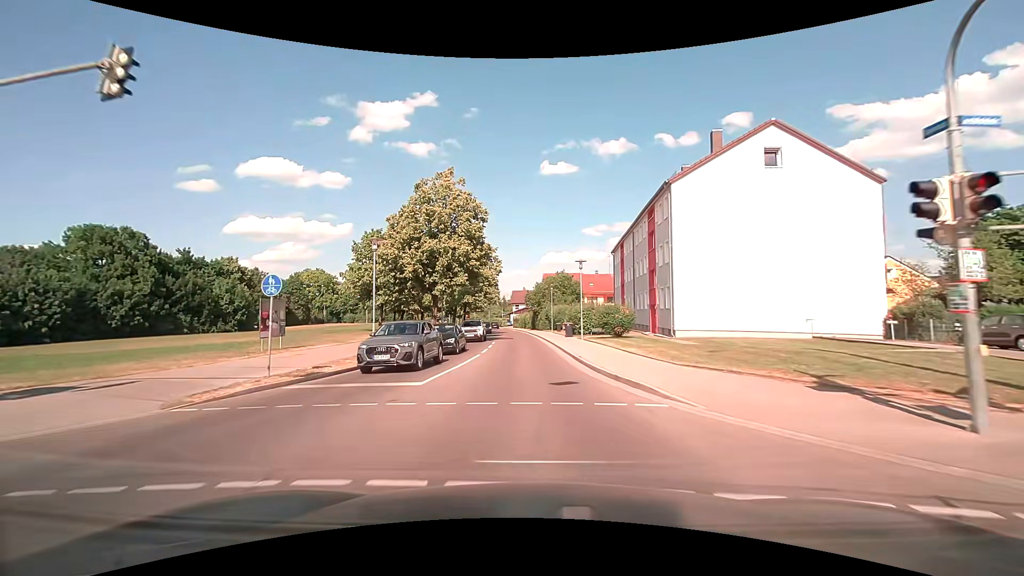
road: tertiary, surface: asphalt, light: Day
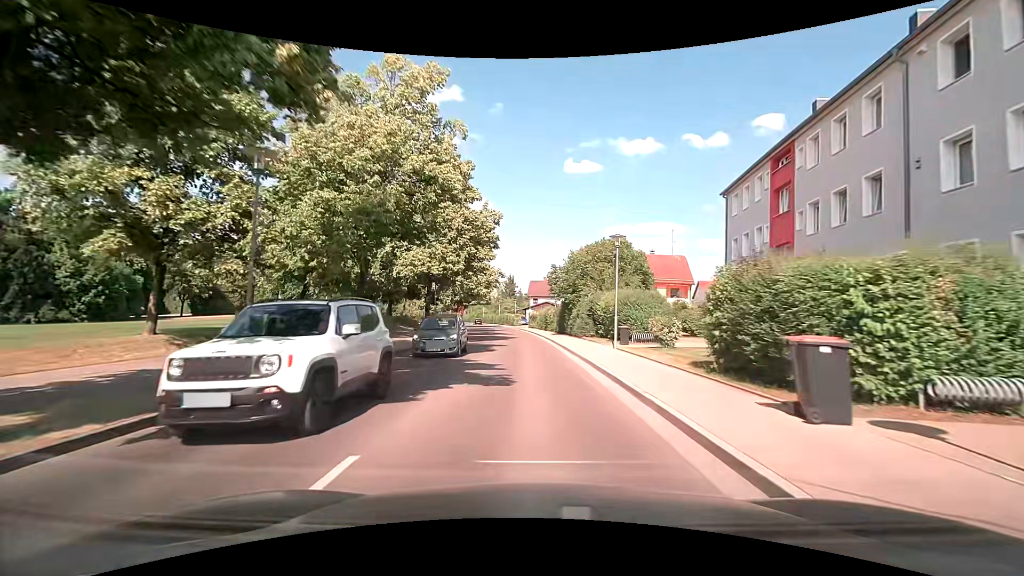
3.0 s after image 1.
(-0.9, +30.2) m; -2°
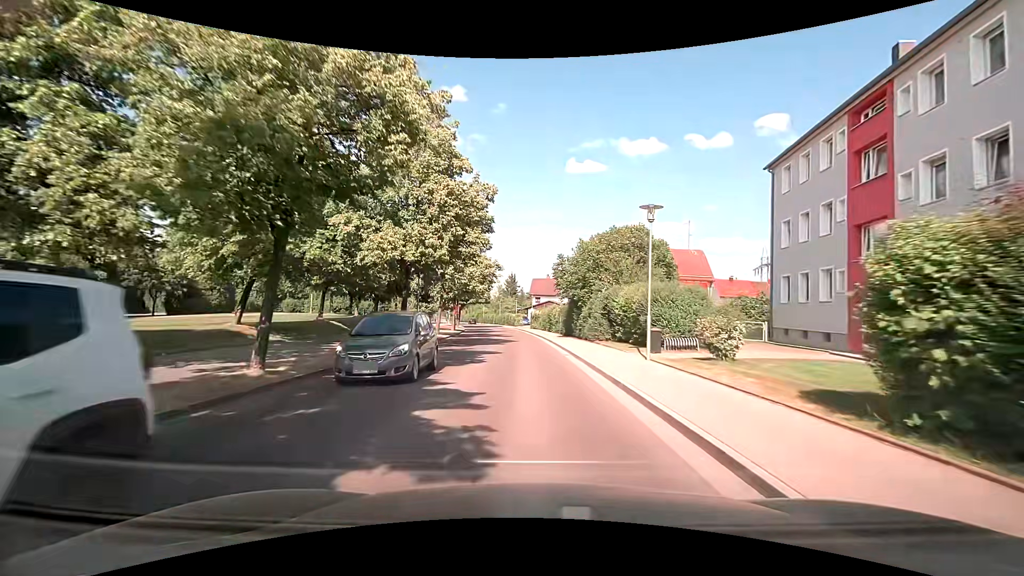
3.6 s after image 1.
(0.0, +5.9) m; -1°
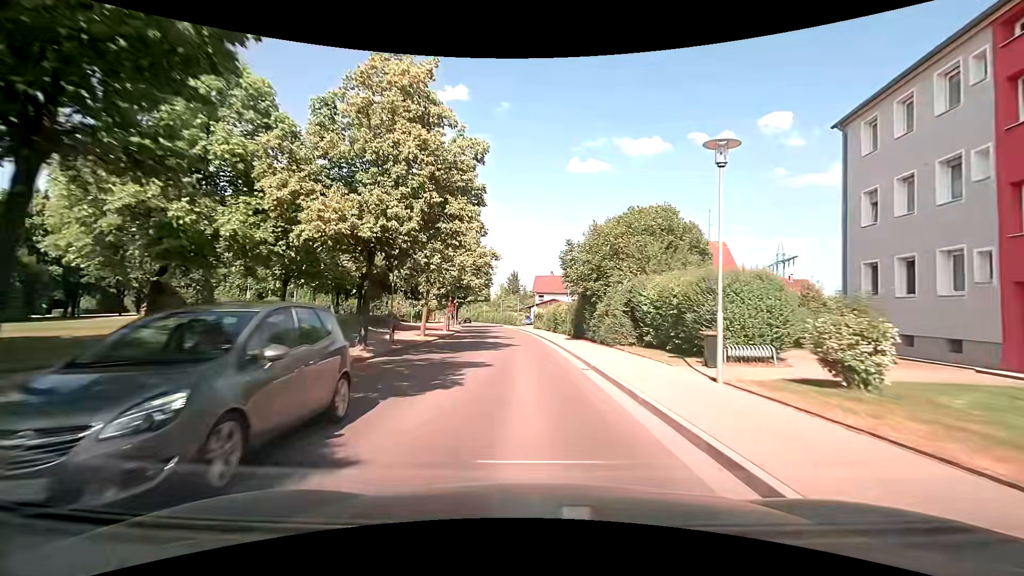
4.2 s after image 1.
(+0.2, +5.9) m; +1°
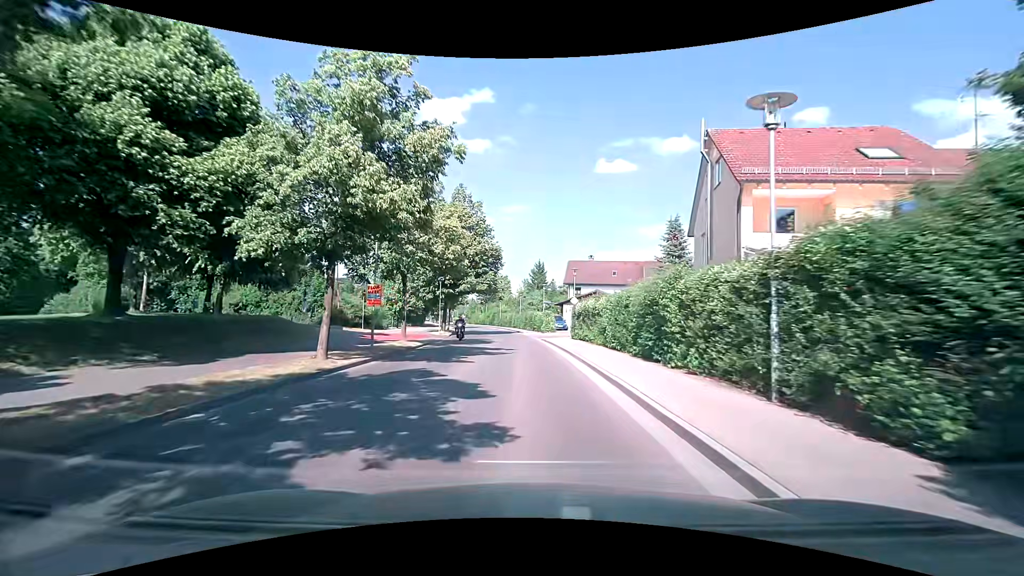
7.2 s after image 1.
(-1.0, +29.6) m; -4°
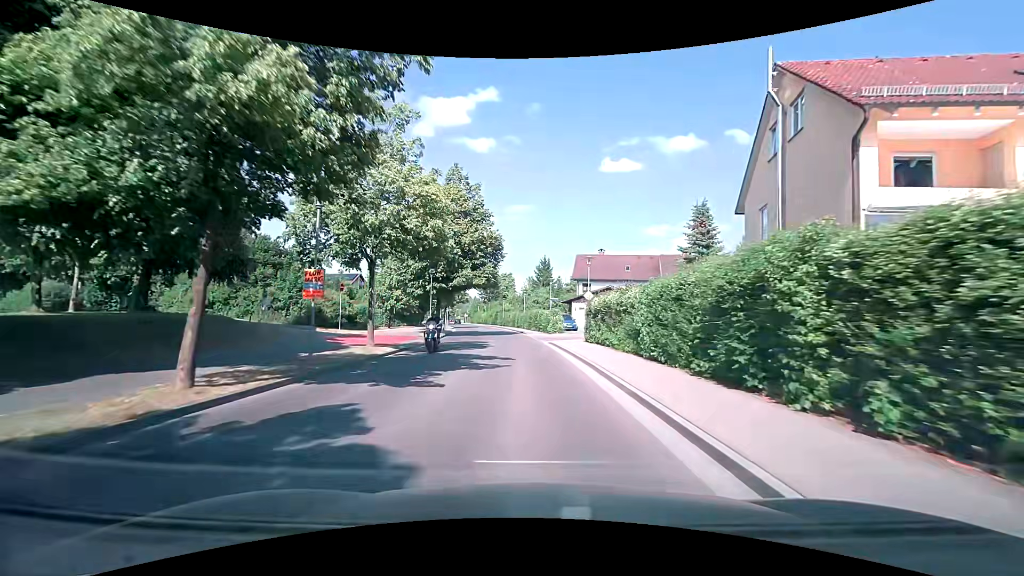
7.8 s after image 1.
(0.0, +6.1) m; -1°
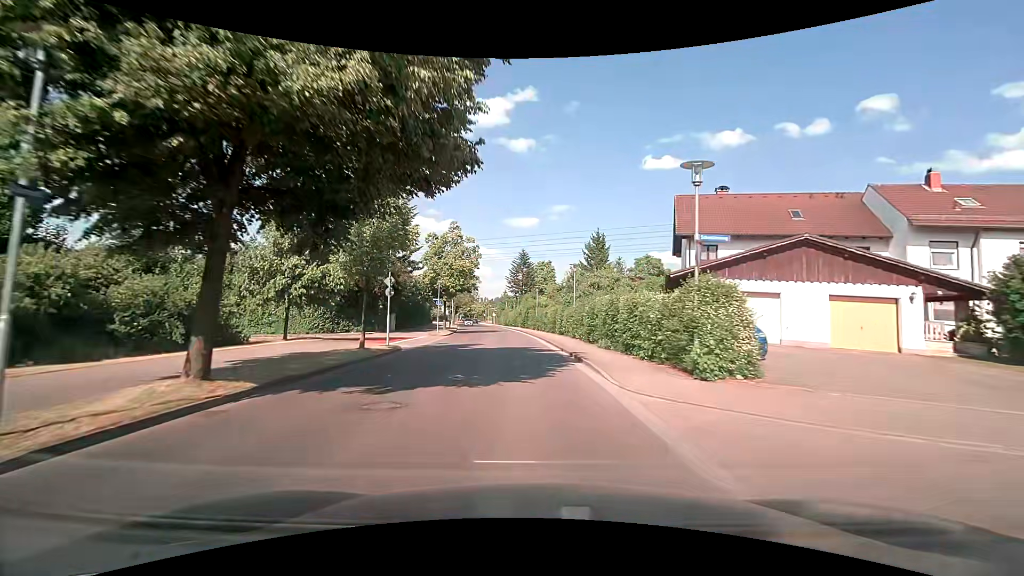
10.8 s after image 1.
(-1.1, +33.3) m; -4°
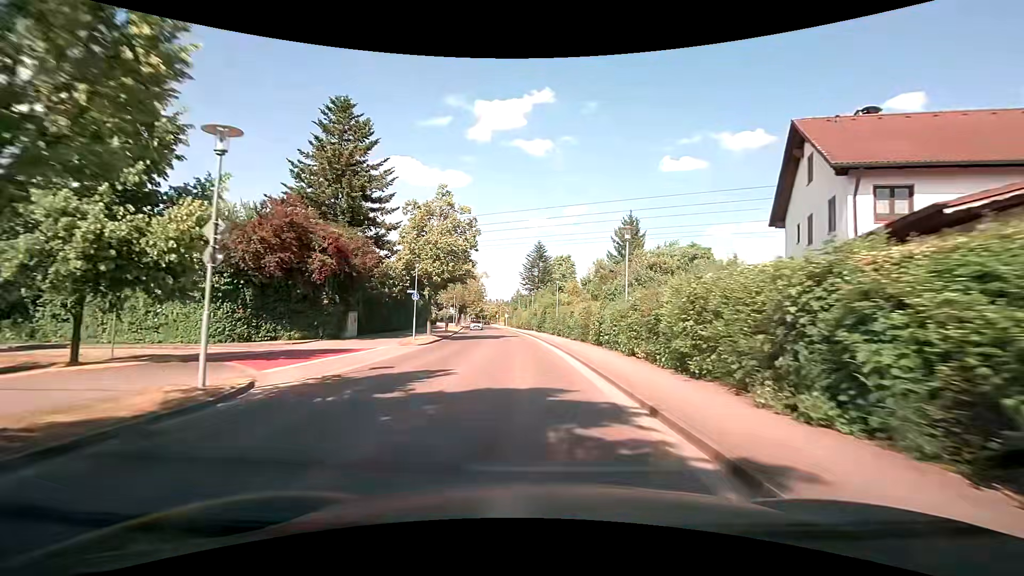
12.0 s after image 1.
(-0.4, +14.1) m; -2°
(0, +10) (0, +20) (-1, +30) (-2, +40) (-3, +50) (-4, +60) (-5, +70) (-7, +80) (-8, +90) (-9, +99) m
